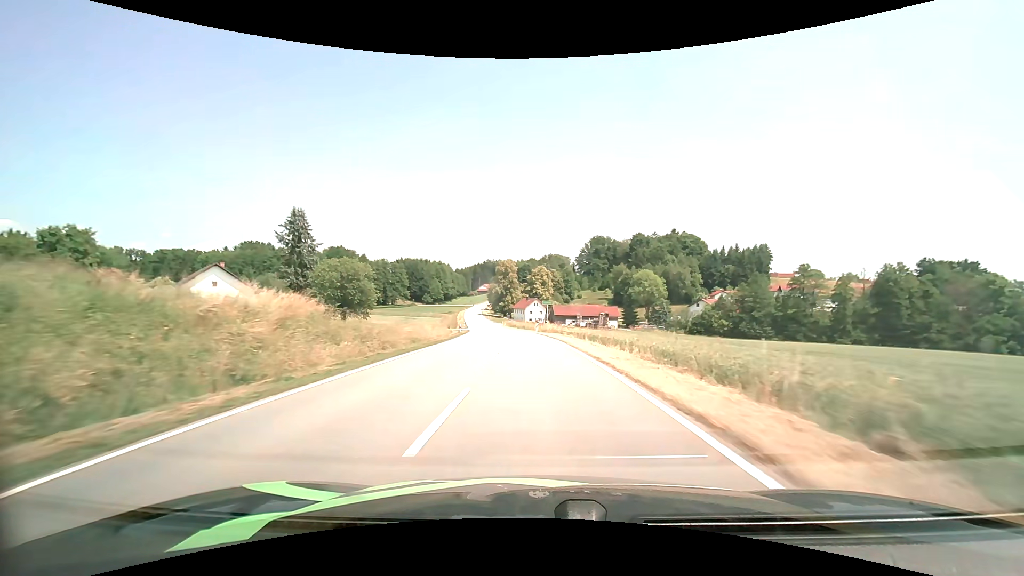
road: tertiary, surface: asphalt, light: Day
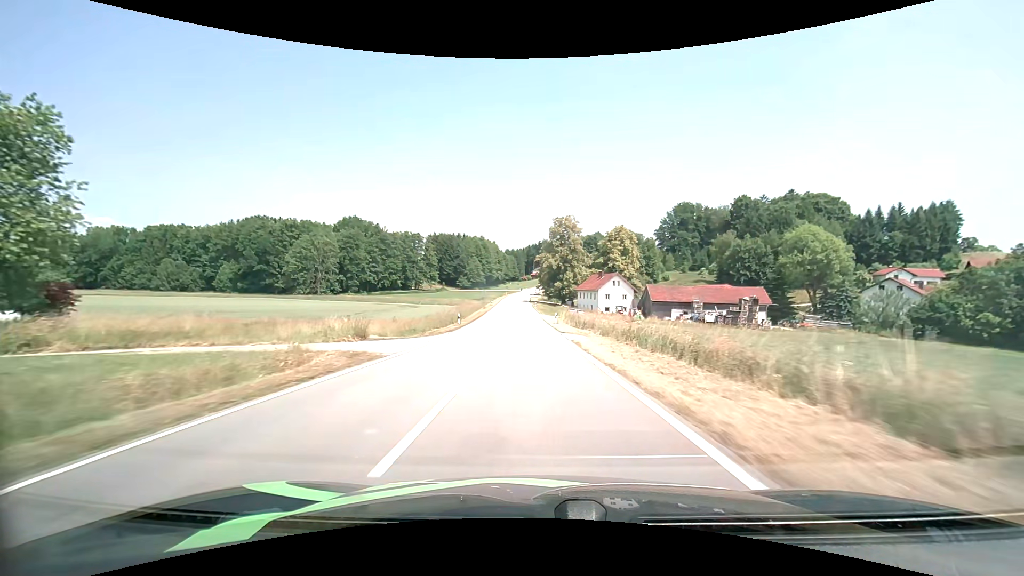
(-3.8, +62.1) m; -7°
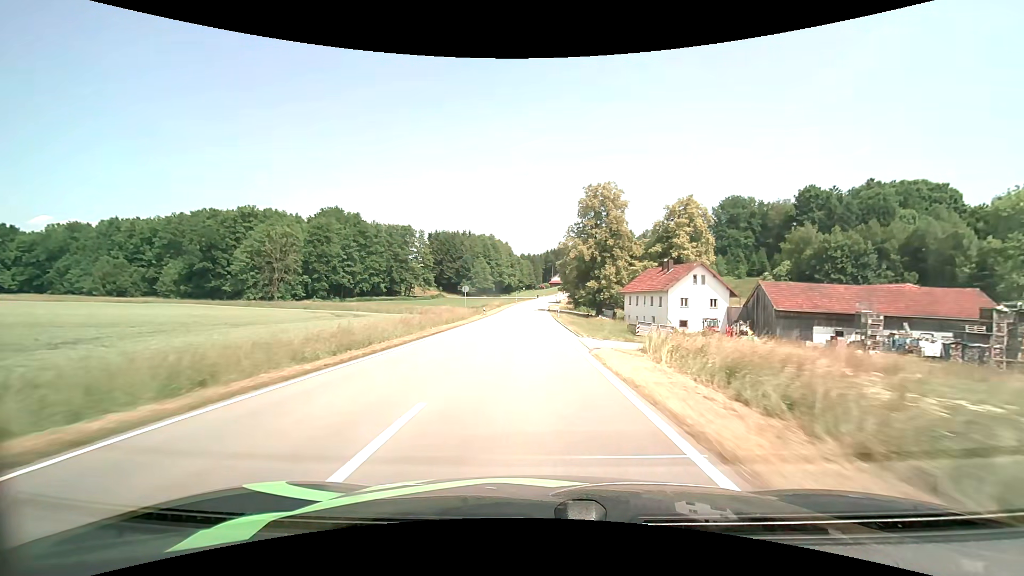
(-0.8, +38.1) m; -2°
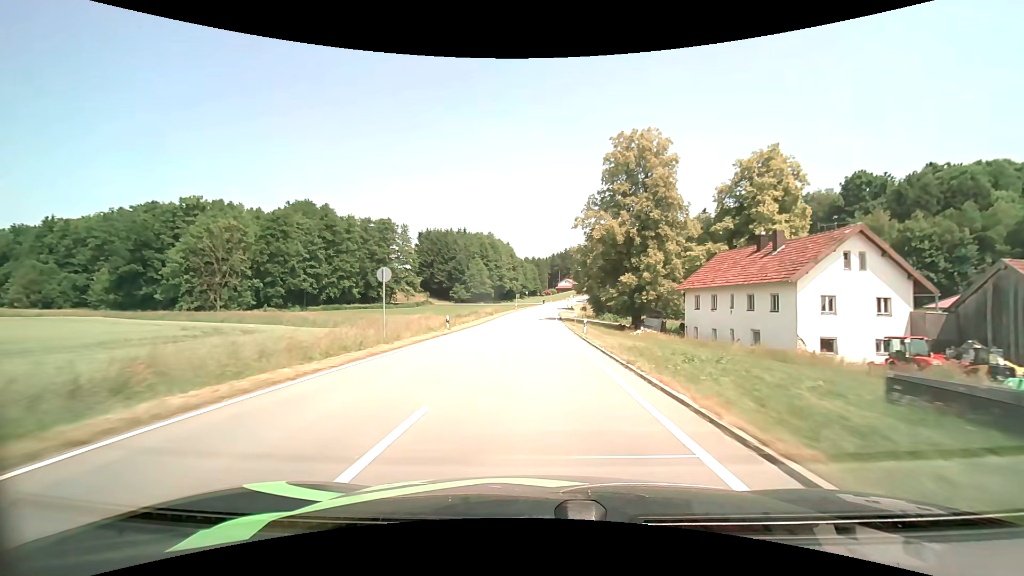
(-0.1, +25.1) m; 0°
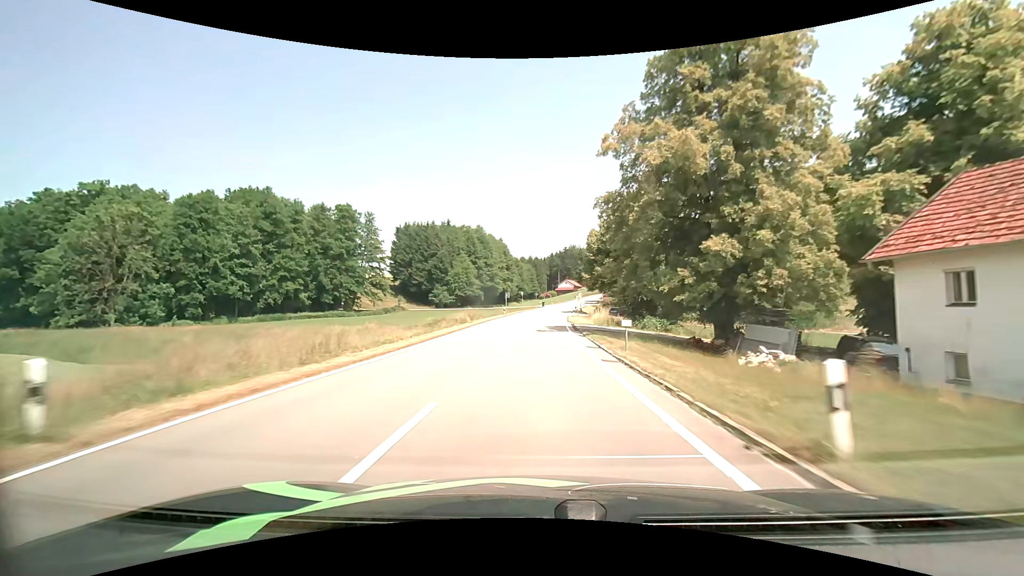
(0.0, +24.5) m; 0°
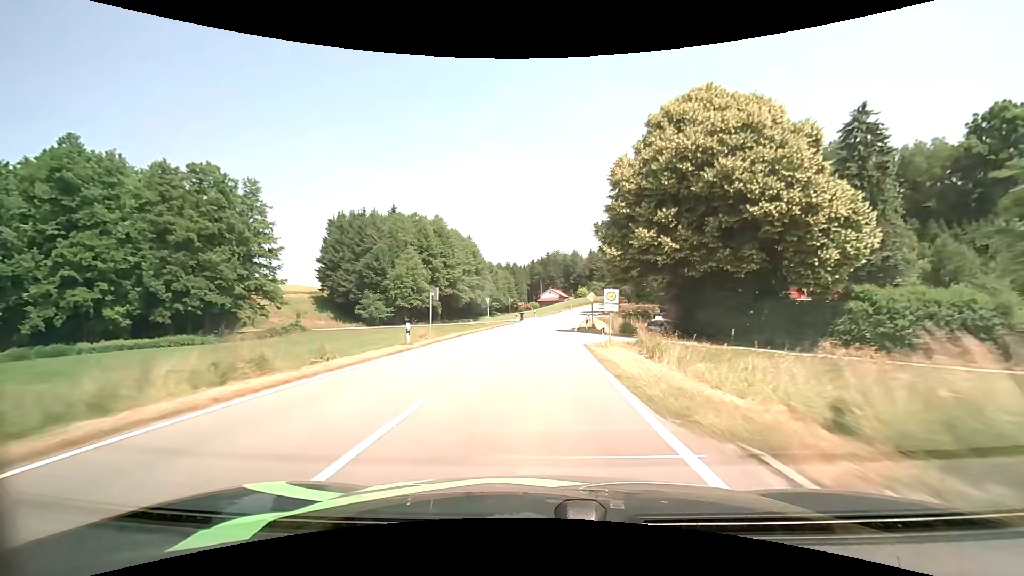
(+0.6, +36.3) m; +2°
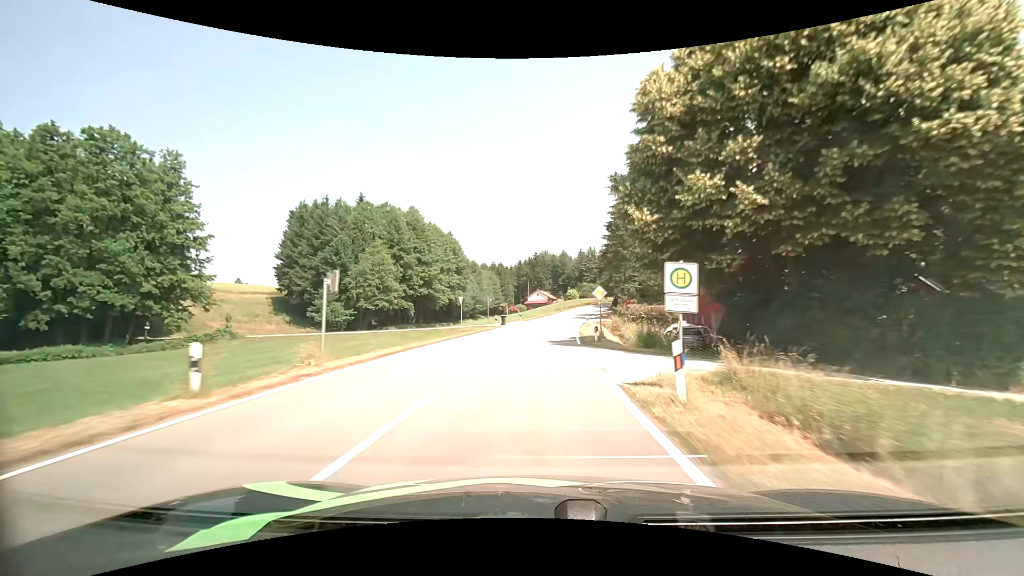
(+0.1, +12.0) m; +1°
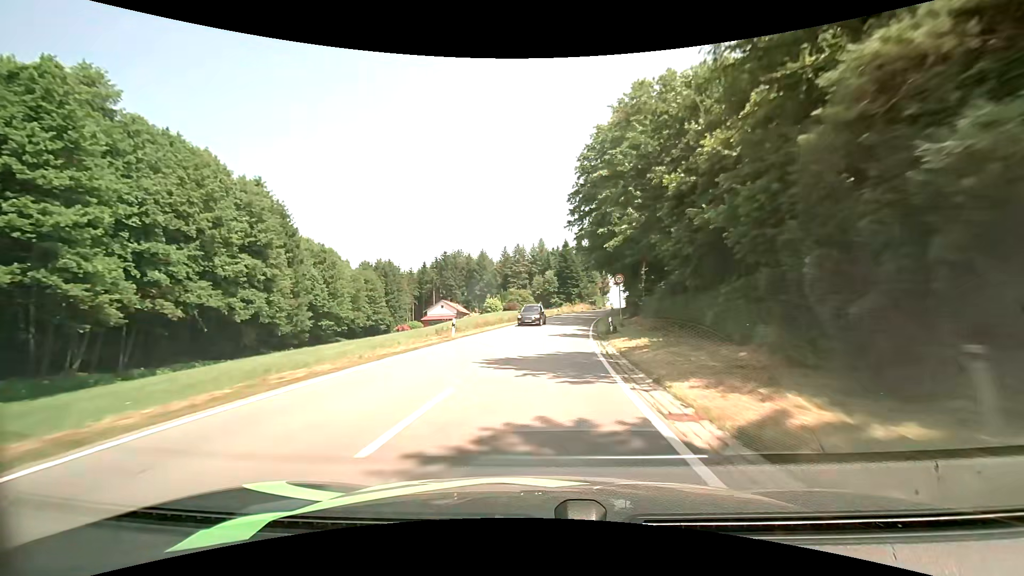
(+4.3, +60.7) m; +9°
(0, +10) (+1, +20) (+2, +30) (+3, +40) (+4, +50) (+6, +60) (+7, +70) (+9, +79) (+12, +89) (+14, +99) m
